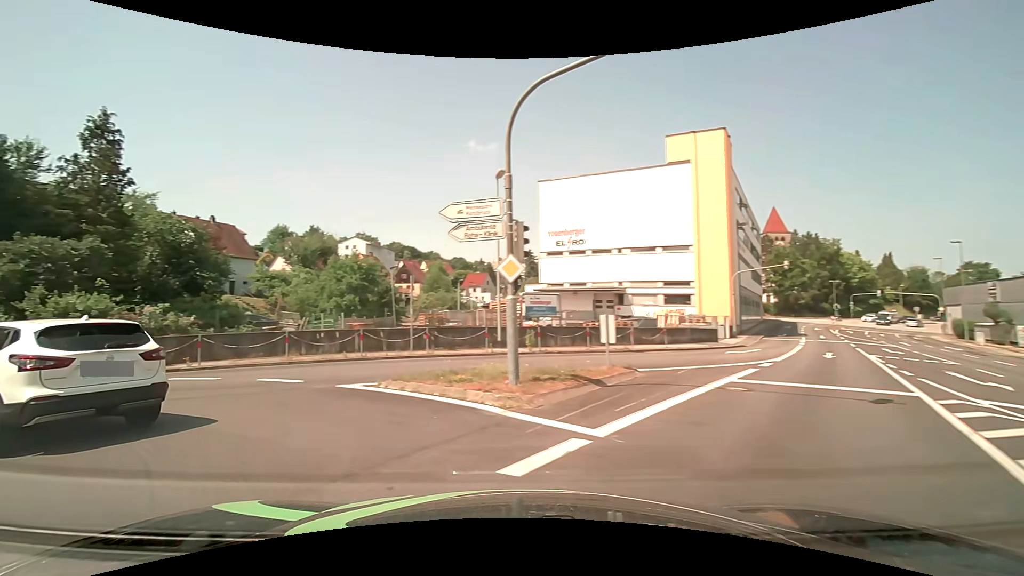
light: Day
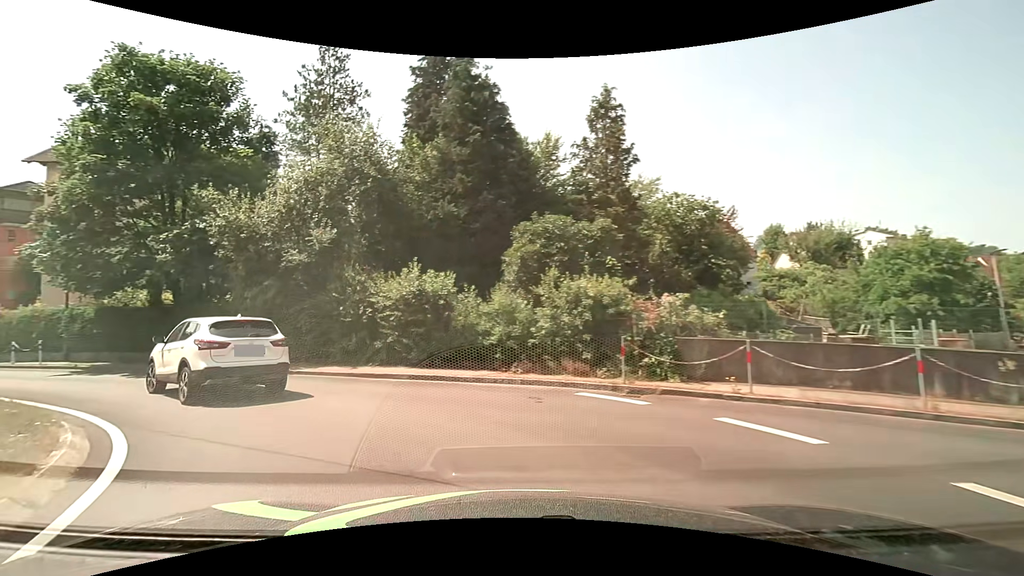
(-4.0, +7.6) m; -52°
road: tertiary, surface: asphalt
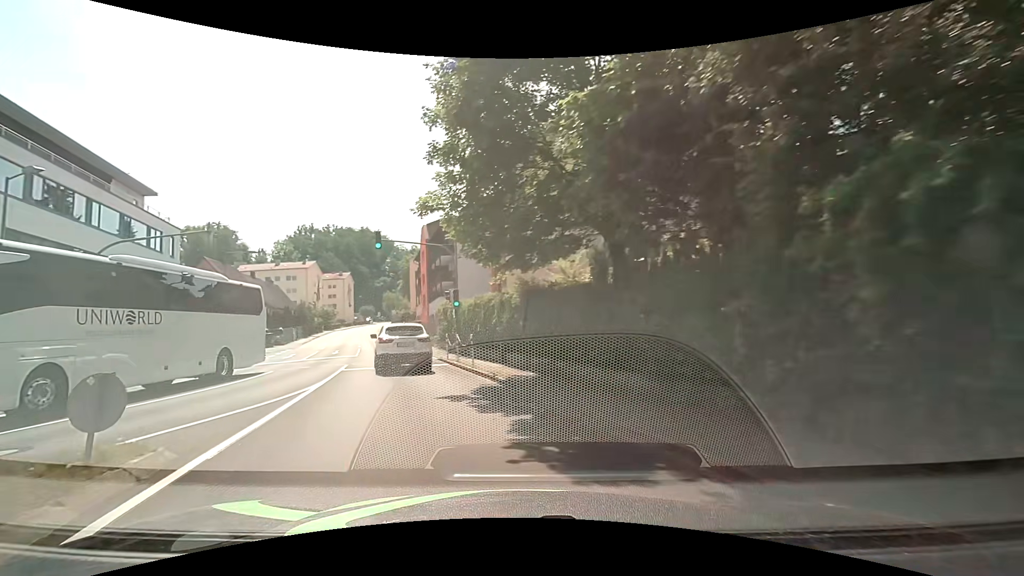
(-6.2, +12.3) m; -49°
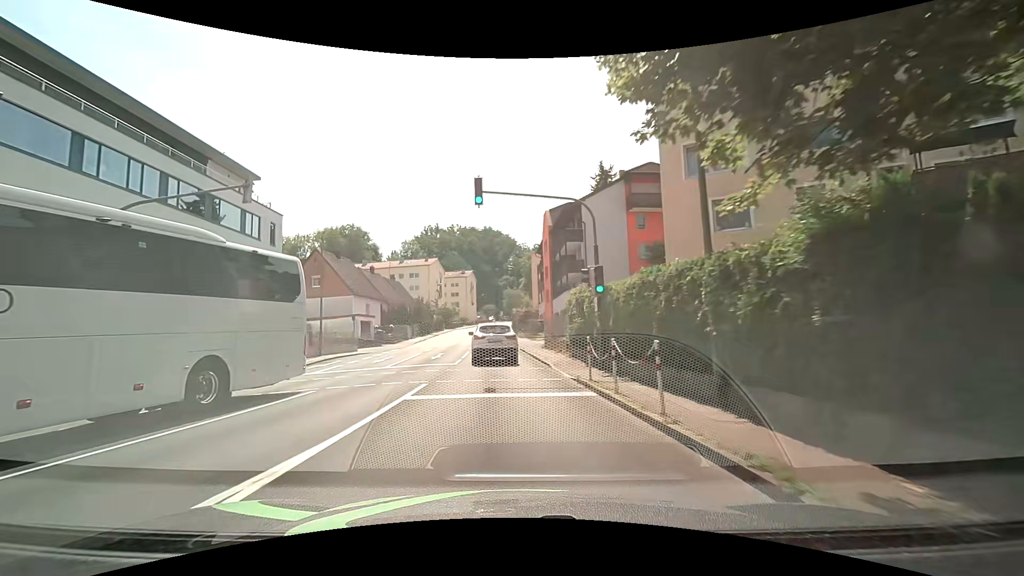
(-1.3, +9.0) m; -14°
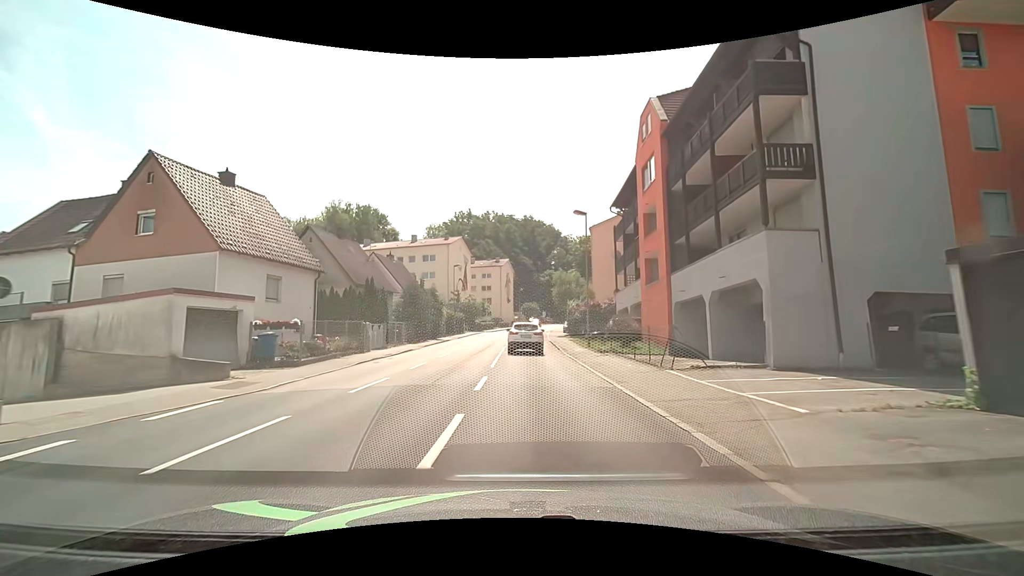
(-1.7, +28.9) m; -4°
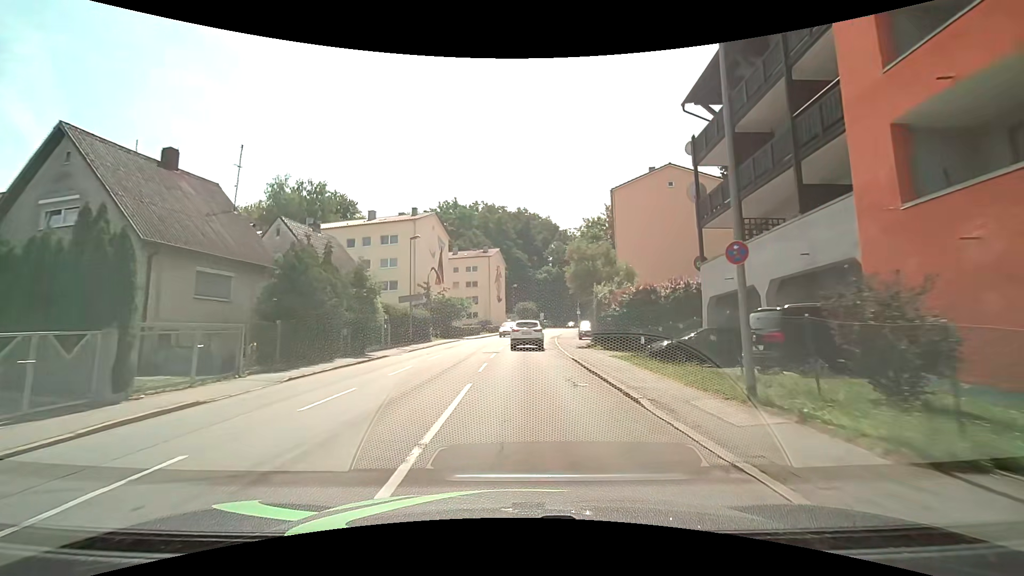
(+0.1, +20.5) m; +1°
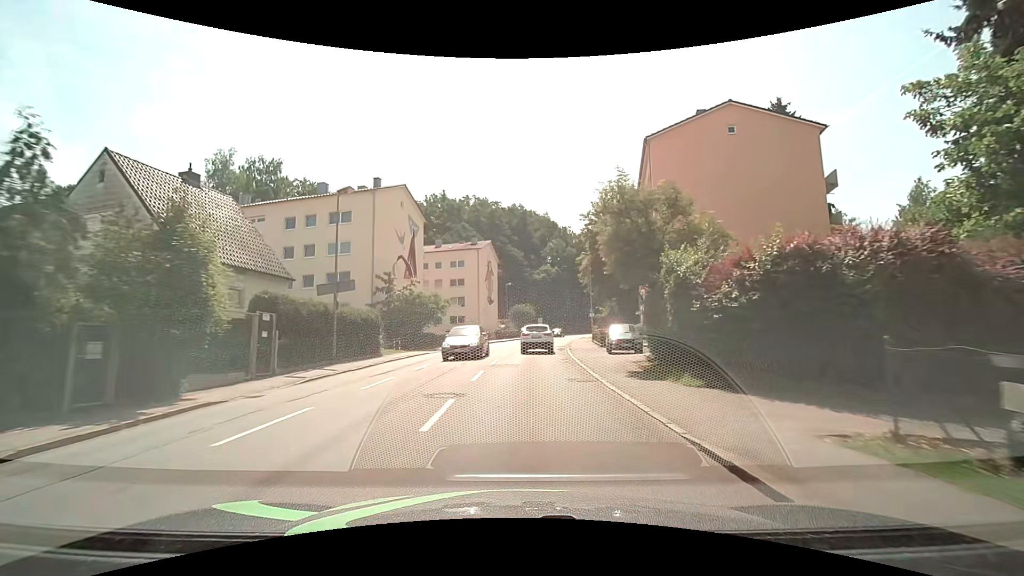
(0.0, +14.4) m; +1°
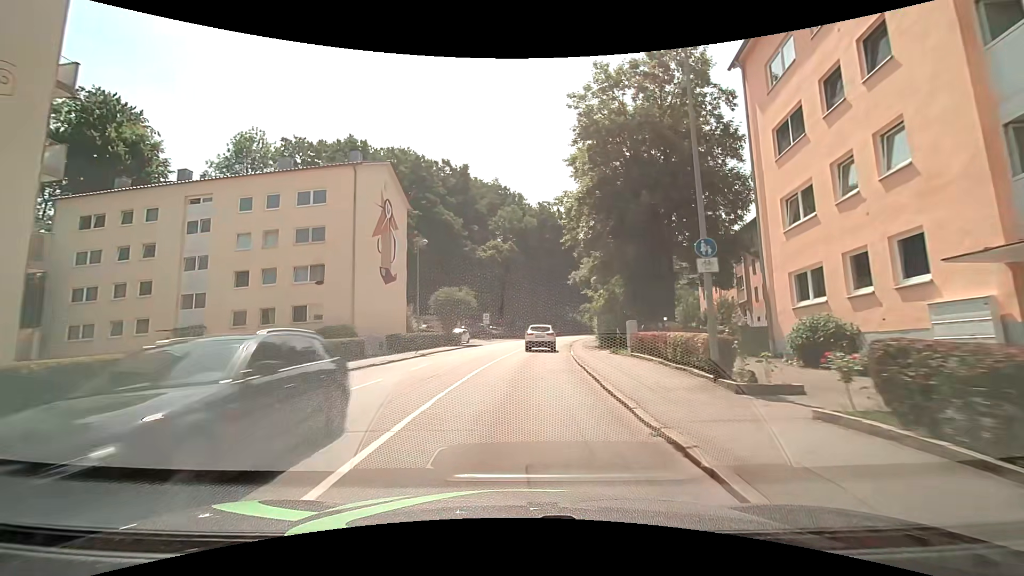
(+1.5, +36.3) m; +6°
(0, +10) (0, +20) (+1, +30) (+2, +40) (+3, +50) (+5, +60) (+7, +69) (+9, +79) (+12, +89) (+15, +98) m
